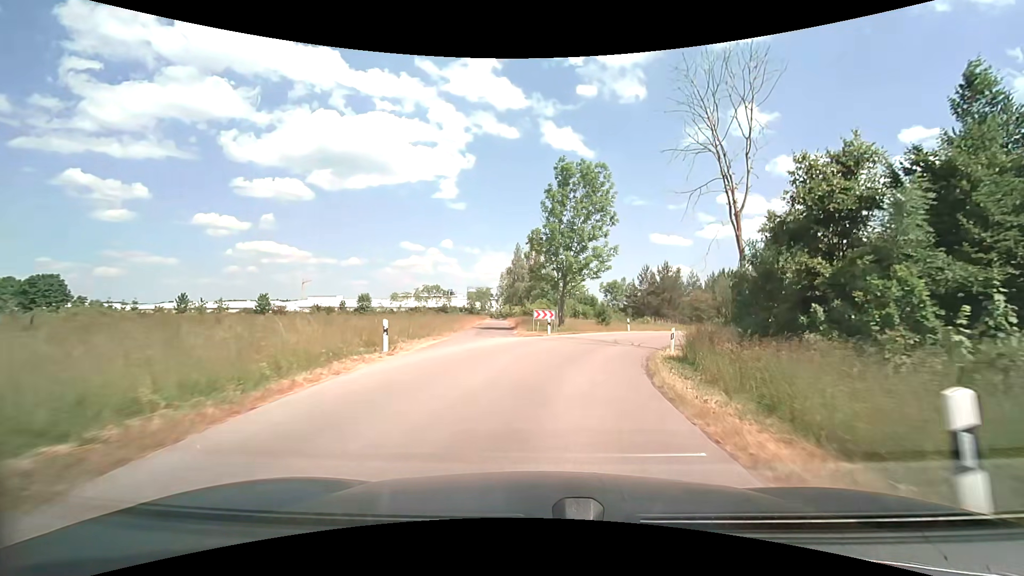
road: unclassified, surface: asphalt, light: Day
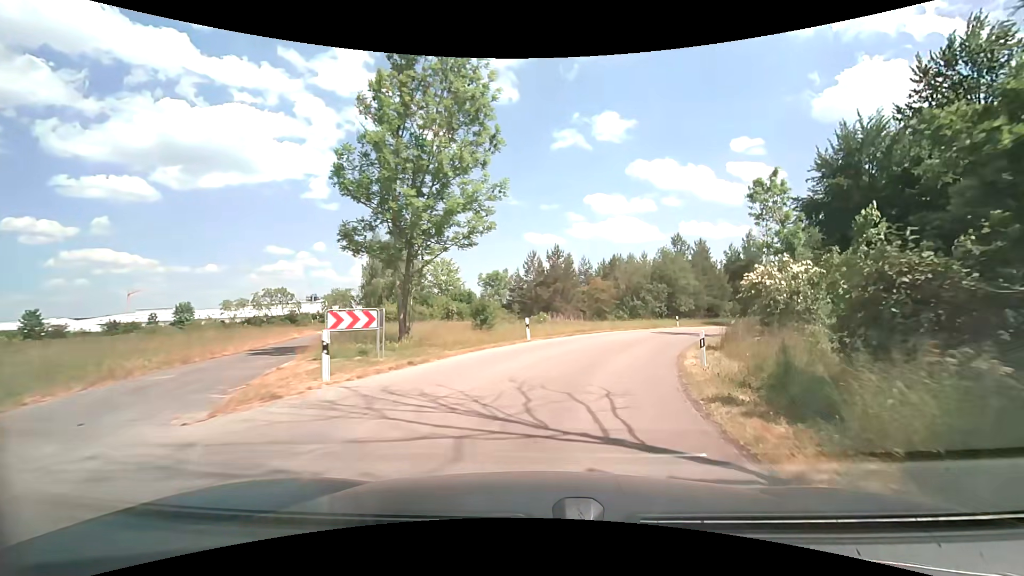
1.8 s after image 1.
(+2.0, +19.0) m; +14°
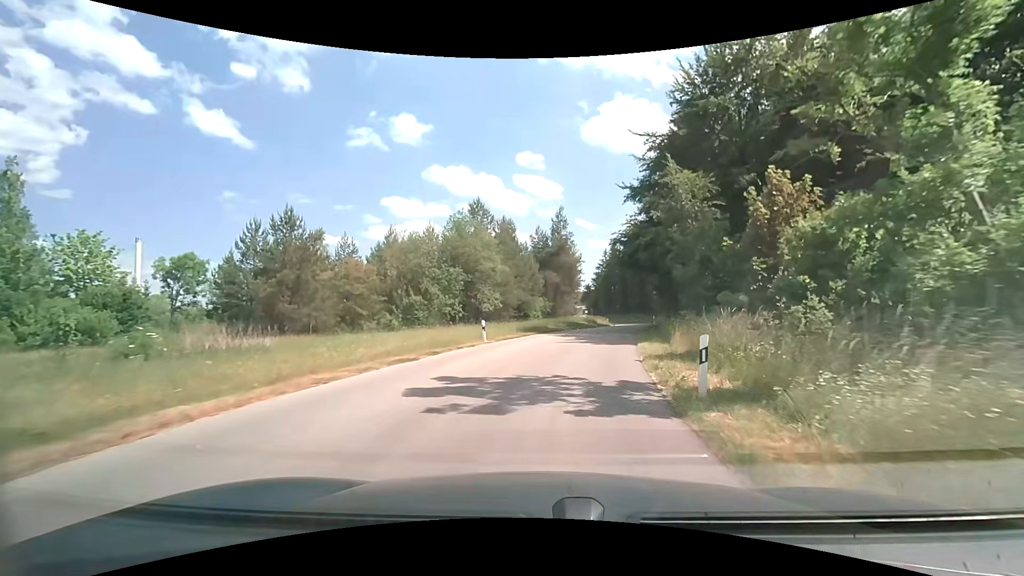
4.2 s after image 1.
(+5.3, +24.8) m; +22°
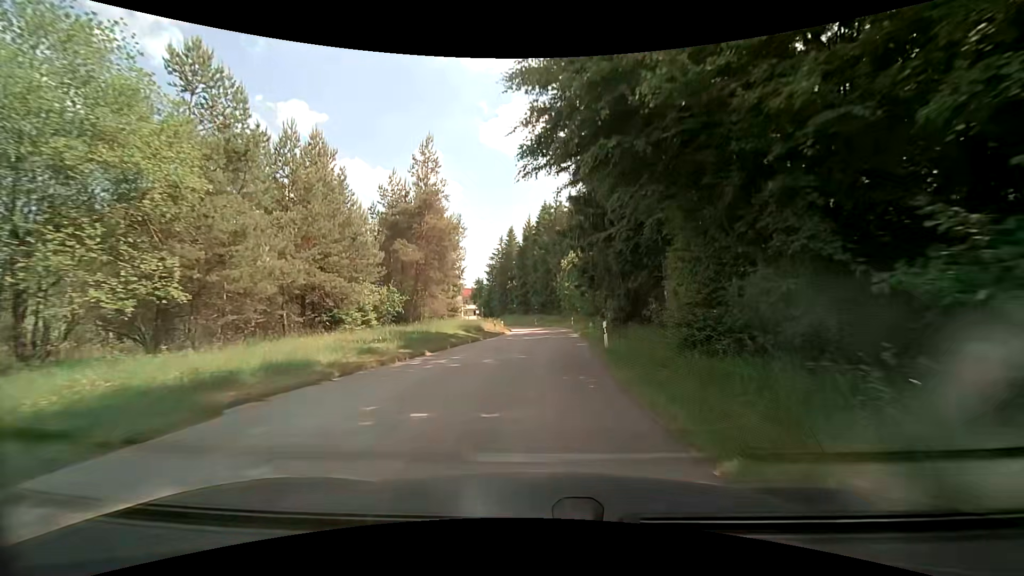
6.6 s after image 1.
(+3.6, +27.1) m; +12°
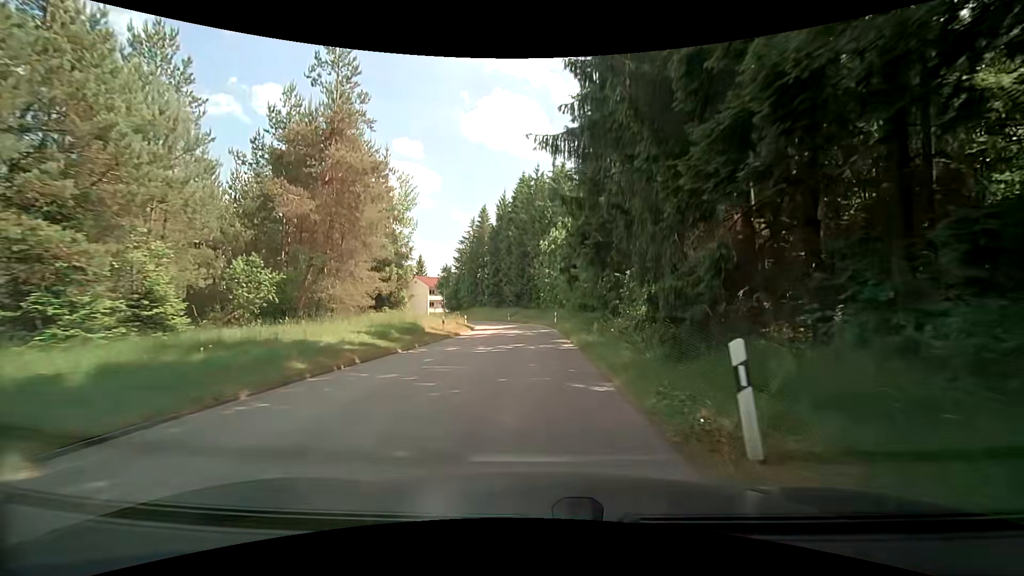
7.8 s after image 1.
(+0.4, +14.5) m; +2°
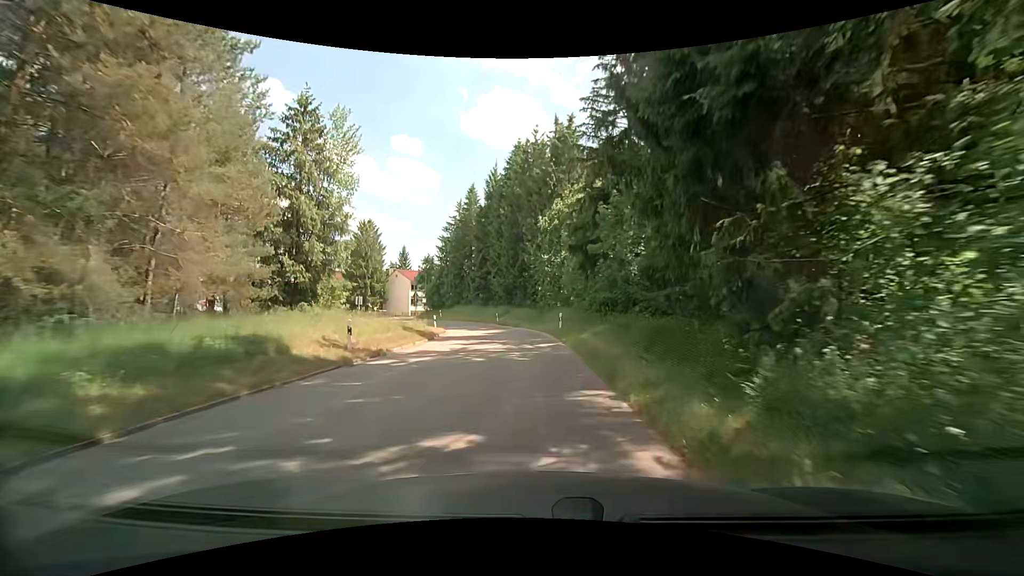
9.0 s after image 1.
(+0.1, +14.5) m; 0°
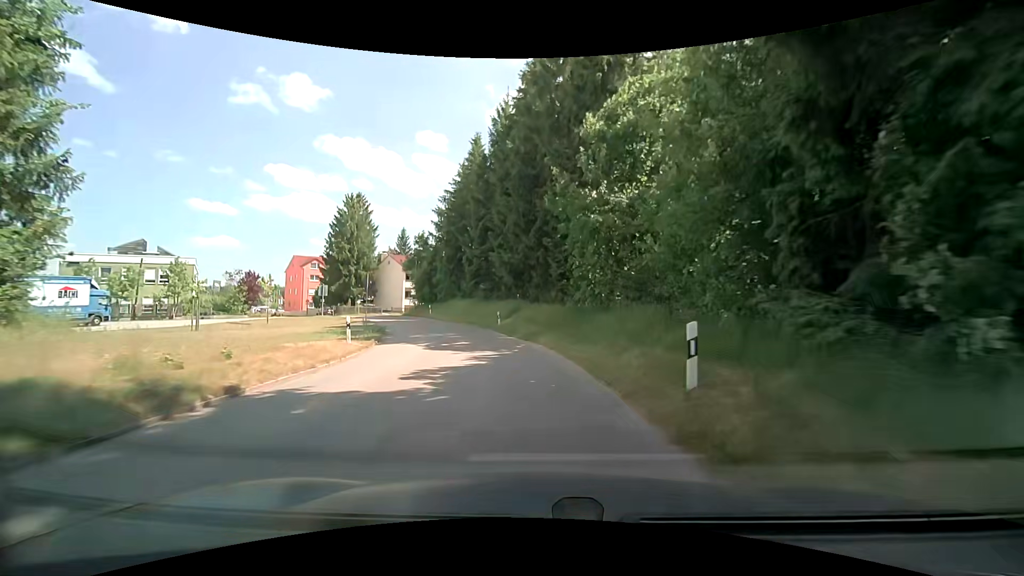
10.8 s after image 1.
(-0.1, +21.2) m; -3°
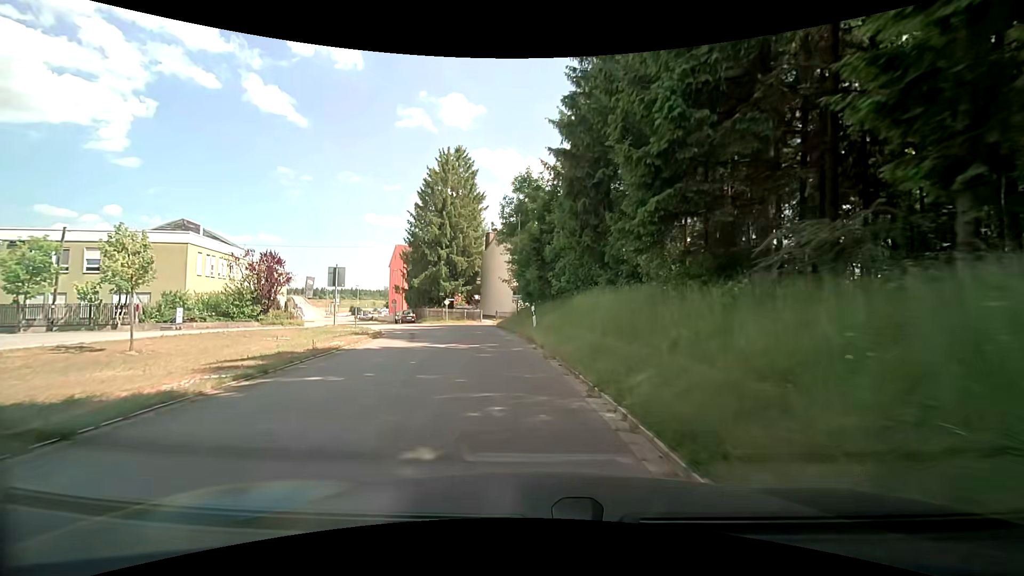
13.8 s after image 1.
(-3.9, +32.3) m; -17°
(0, +10) (-2, +20) (-4, +30) (-8, +39) (-13, +48) (-18, +56) (-22, +65) (-26, +74) (-30, +84) (-35, +93) m
